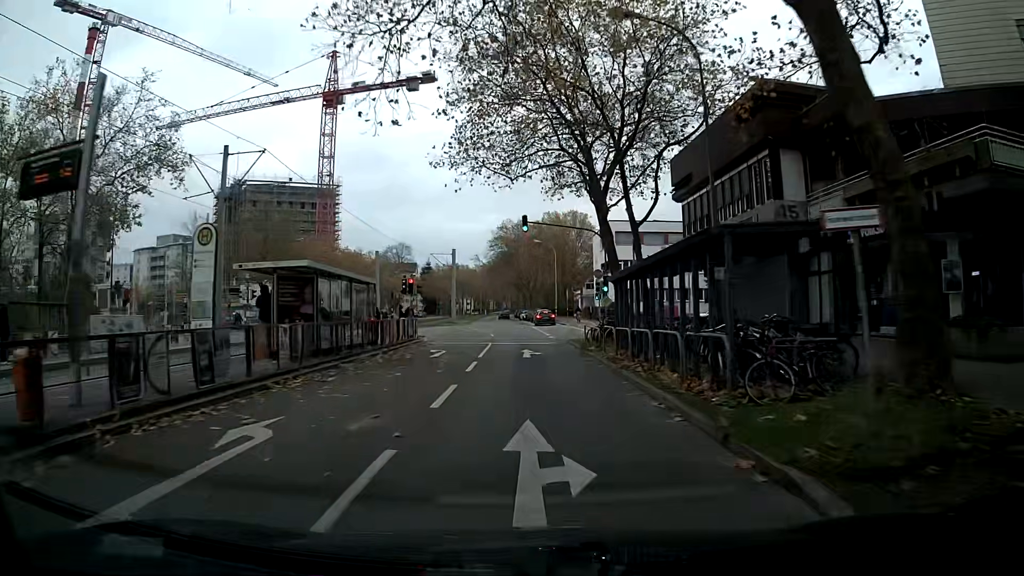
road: tertiary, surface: asphalt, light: Day
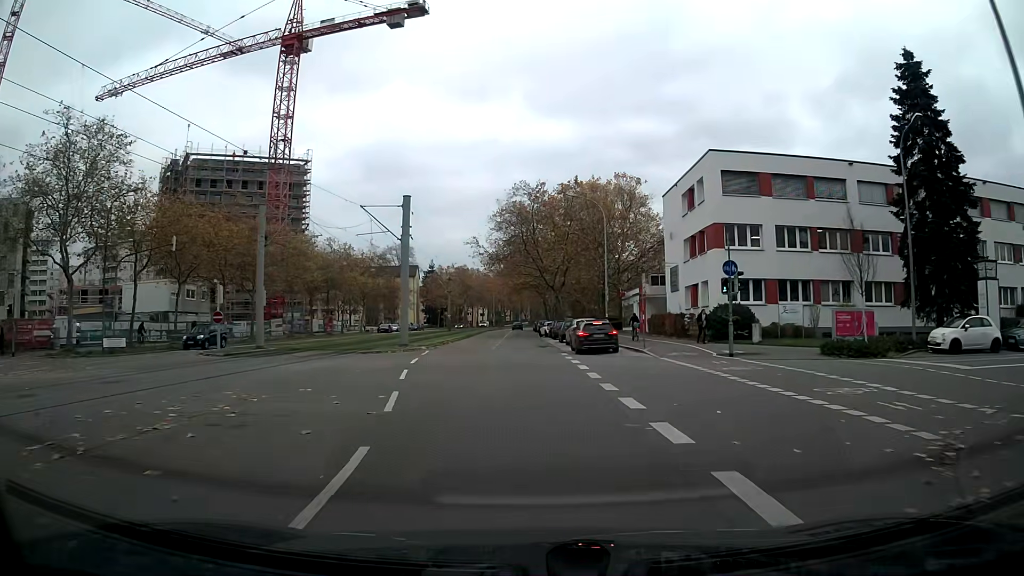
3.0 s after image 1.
(-0.8, +35.2) m; -2°
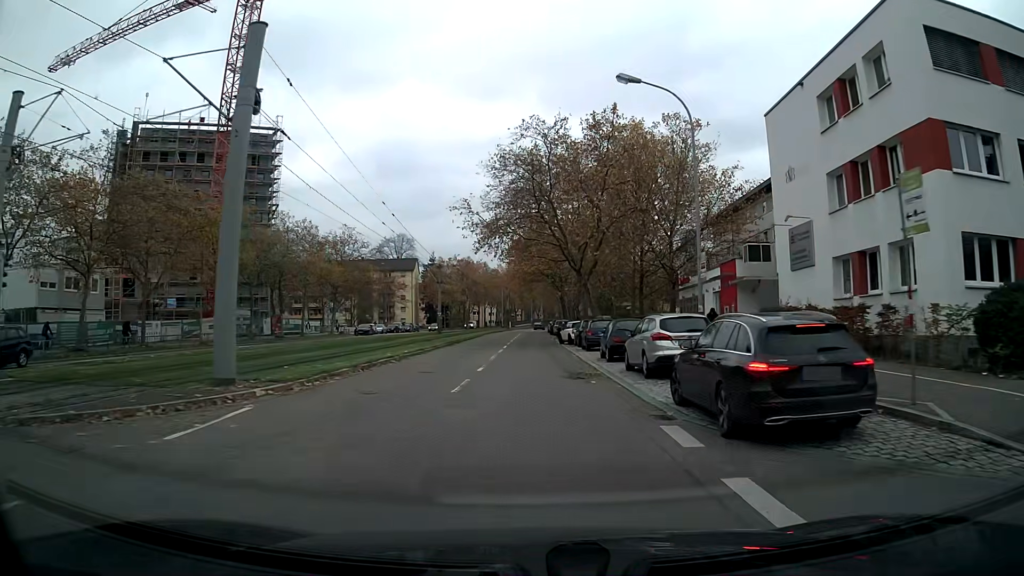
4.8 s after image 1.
(-0.2, +21.2) m; -1°
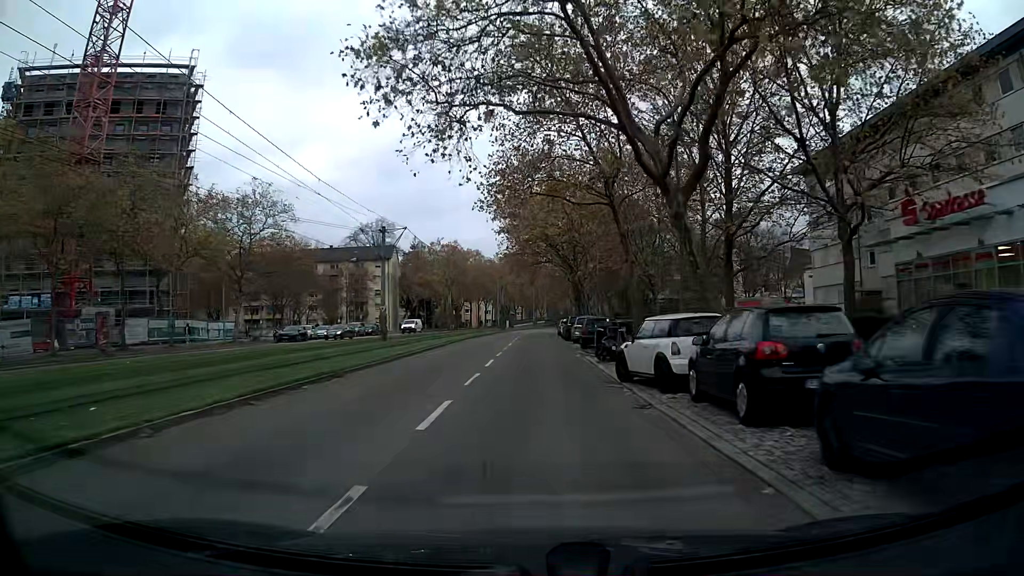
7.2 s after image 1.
(0.0, +28.4) m; 0°
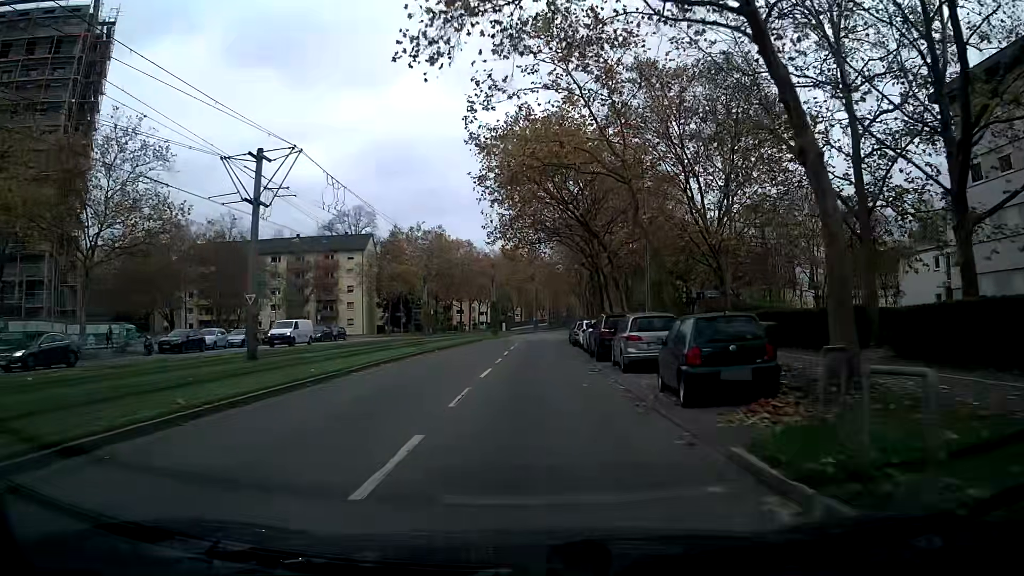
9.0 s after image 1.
(-0.1, +21.2) m; 0°
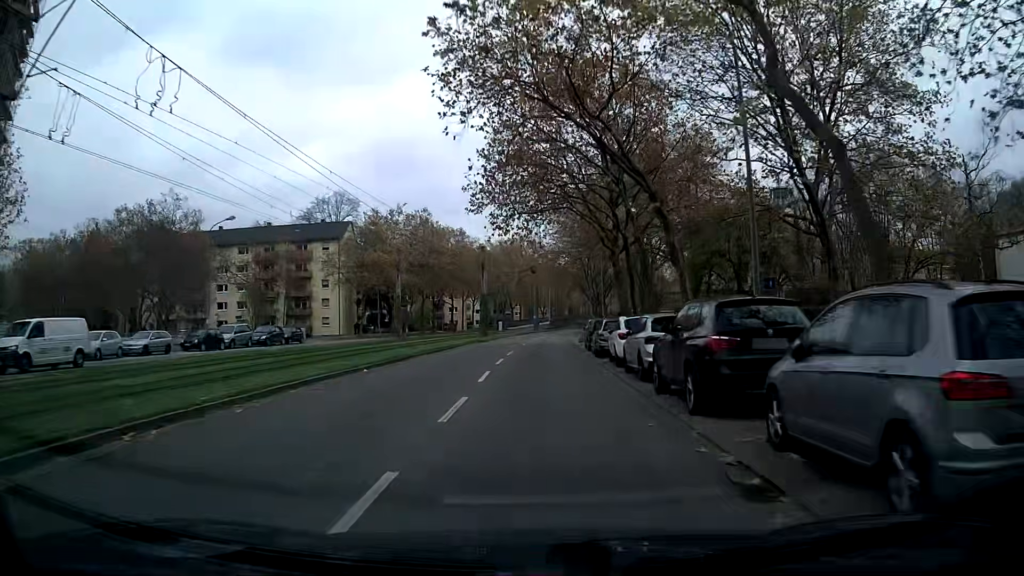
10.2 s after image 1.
(0.0, +14.1) m; 0°
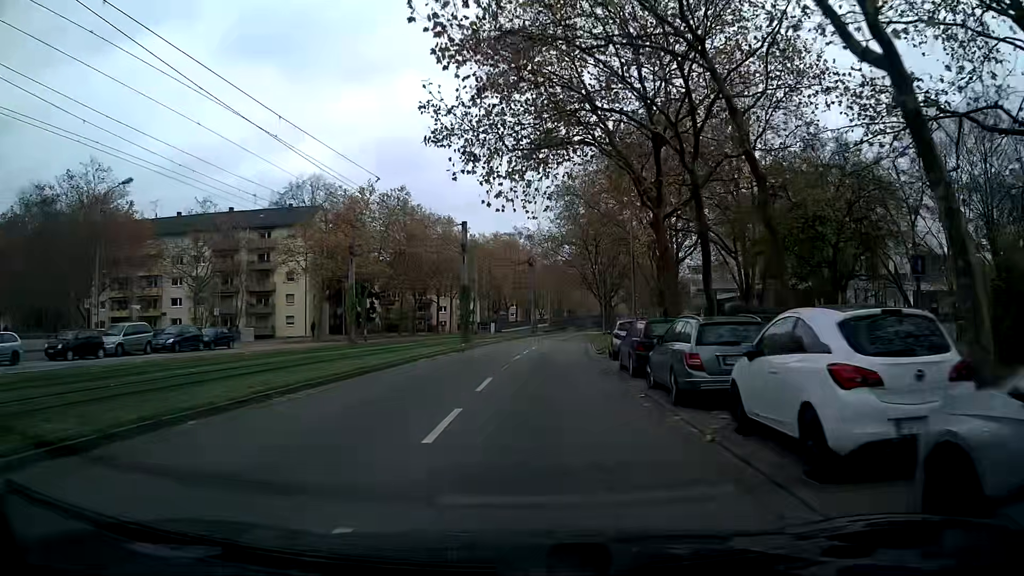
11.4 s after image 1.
(+0.1, +14.1) m; +1°
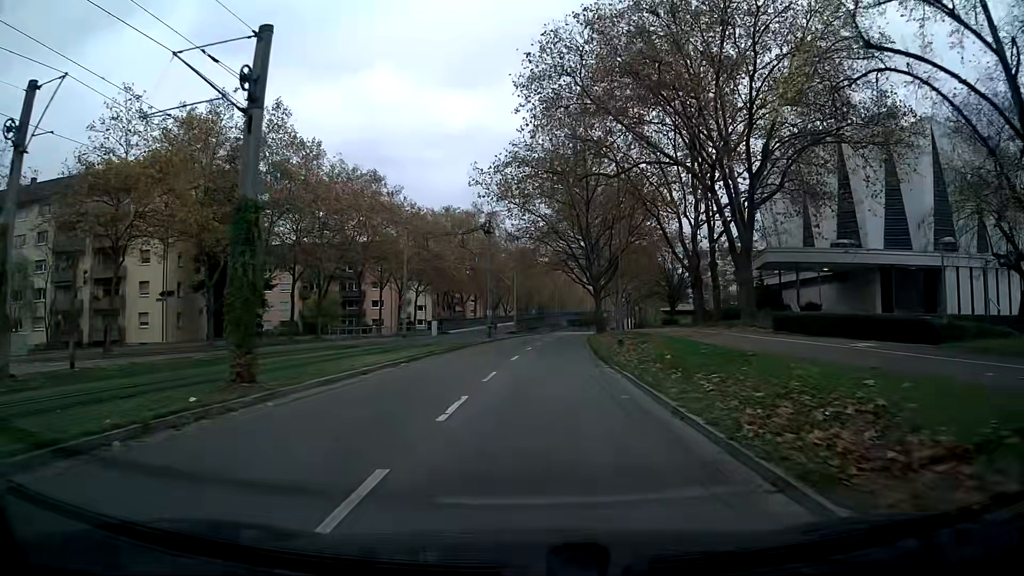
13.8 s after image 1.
(+0.6, +28.6) m; +2°
(0, +10) (0, +20) (+1, +30) (+1, +40) (+2, +50) (+3, +60) (+4, +70) (+5, +80) (+6, +90) (+8, +100) m
